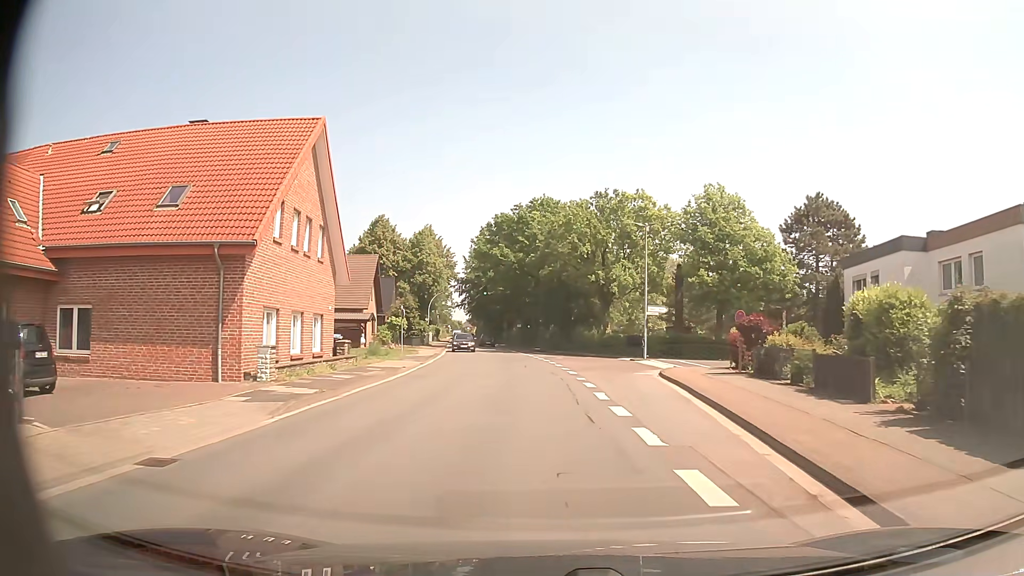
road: tertiary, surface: asphalt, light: Day
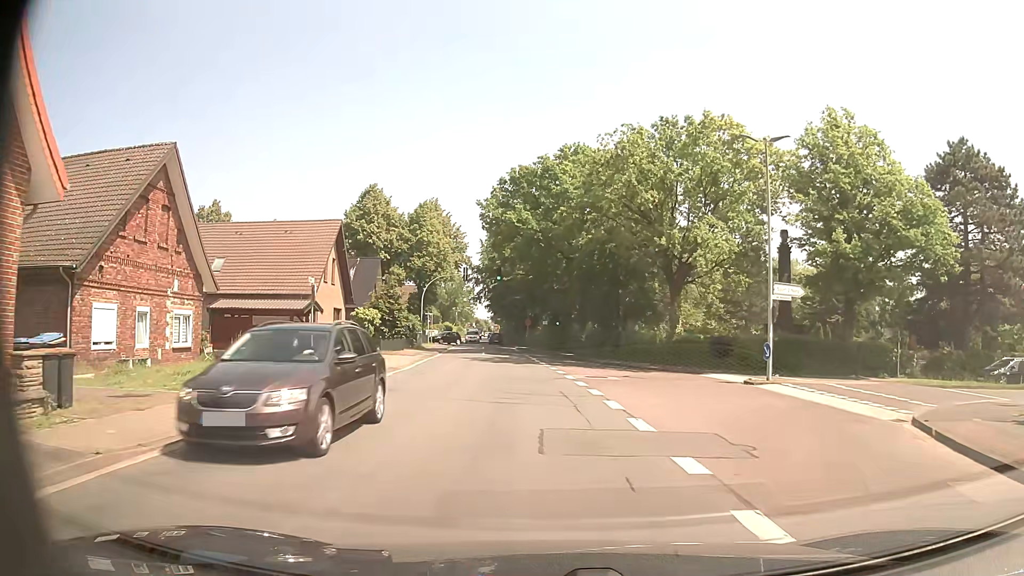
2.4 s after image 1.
(-0.4, +19.7) m; -2°
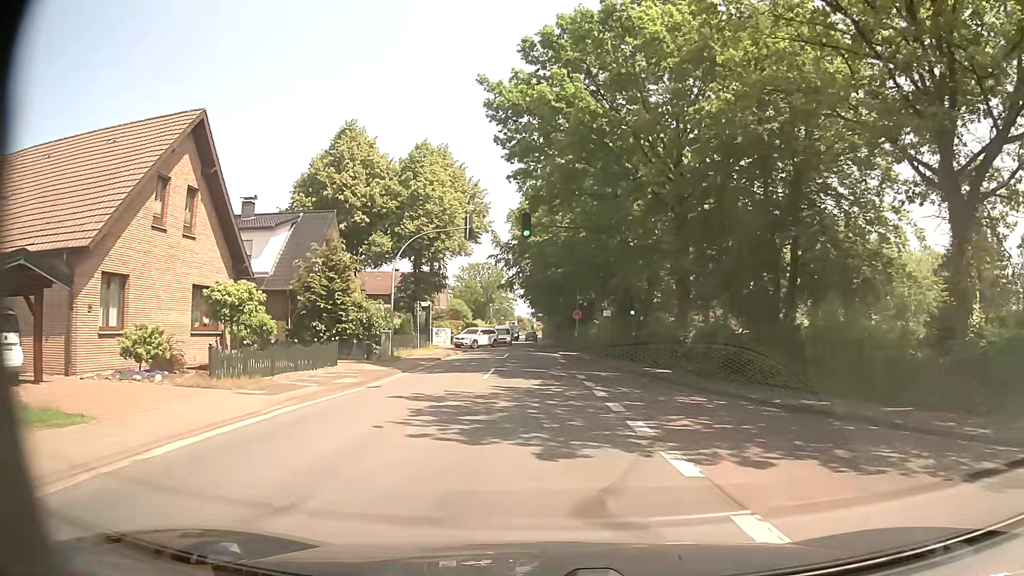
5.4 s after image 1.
(-1.0, +24.0) m; -4°
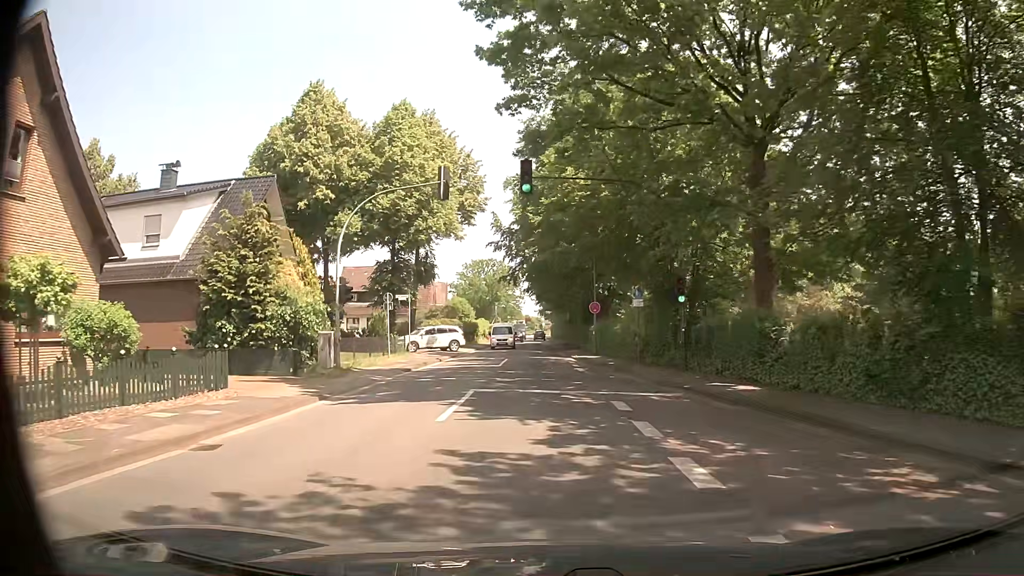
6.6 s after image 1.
(-0.1, +9.7) m; -1°
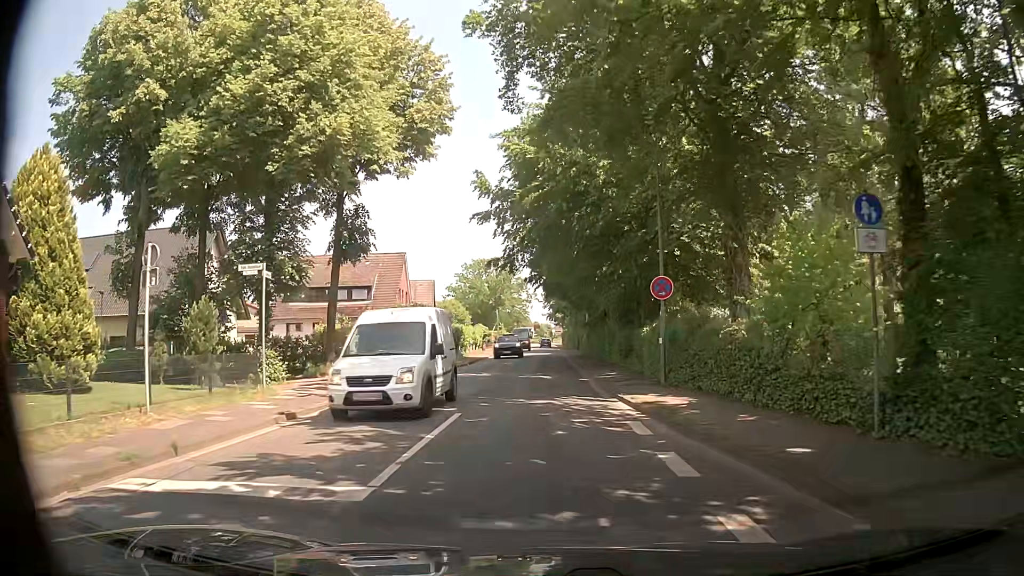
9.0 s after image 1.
(-0.1, +19.8) m; +1°
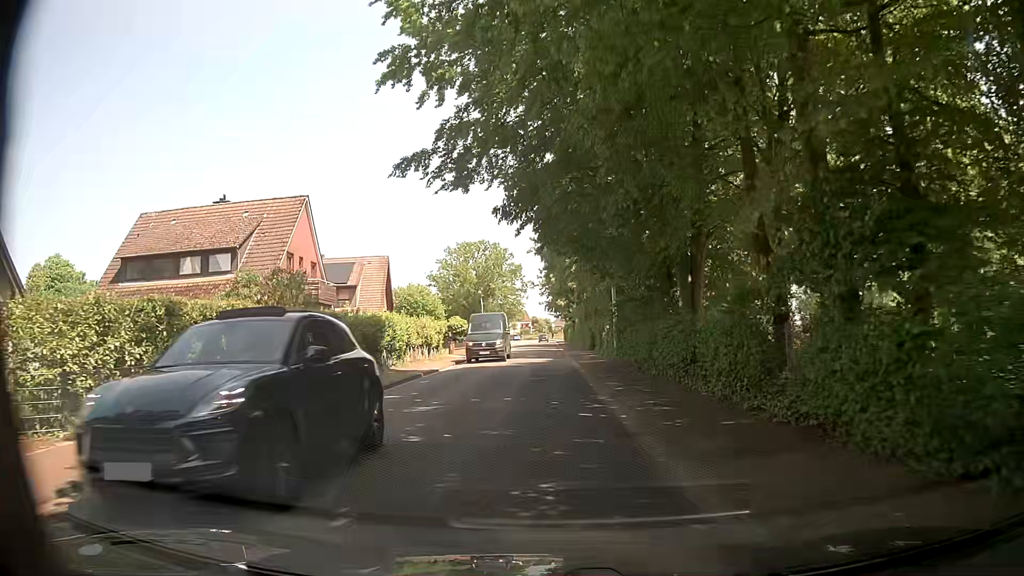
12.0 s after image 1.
(-0.5, +23.8) m; -1°
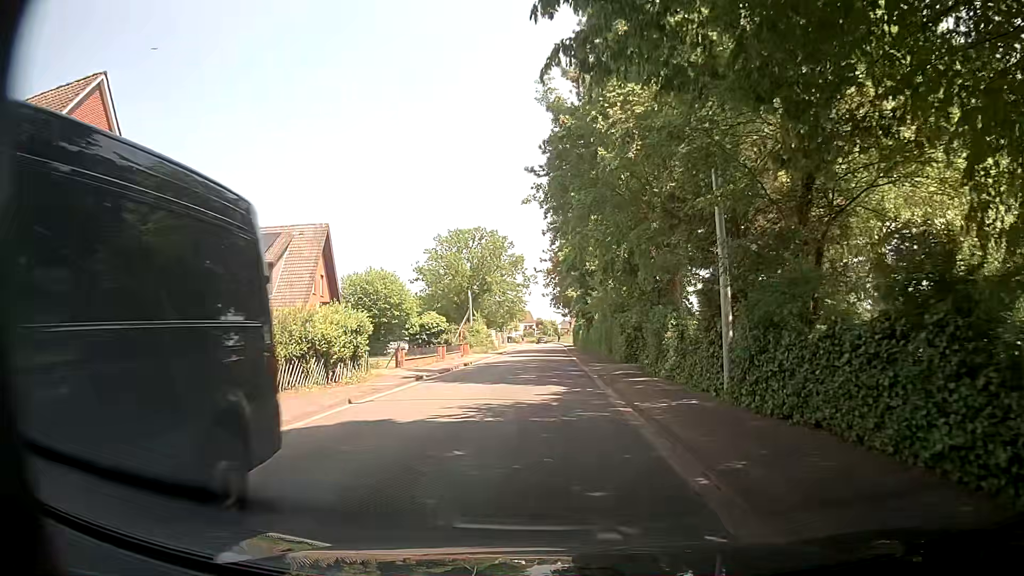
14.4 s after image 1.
(-0.1, +19.0) m; -1°
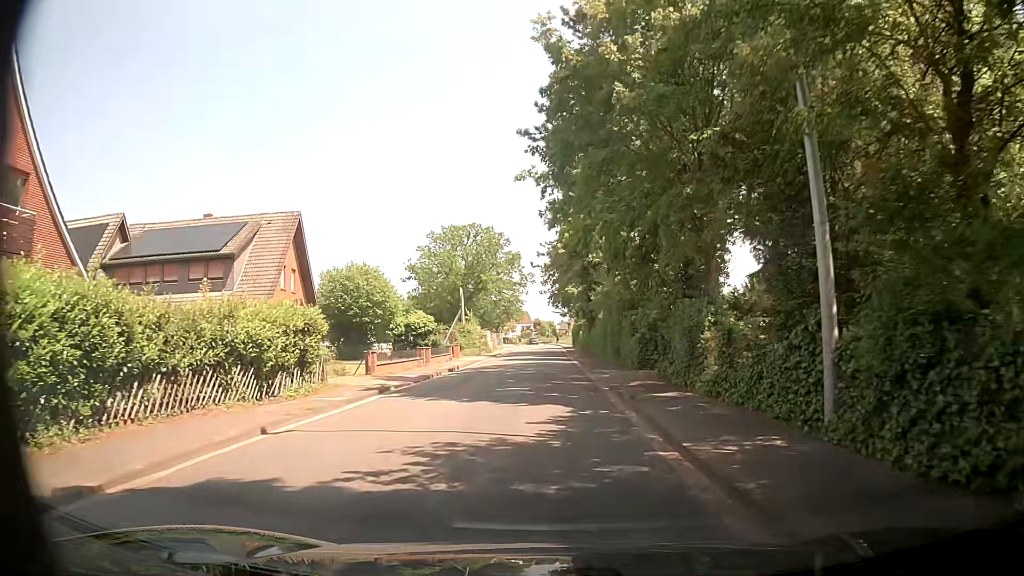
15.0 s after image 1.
(+0.1, +4.9) m; +1°
(0, +10) (0, +20) (0, +30) (-1, +40) (-1, +50) (-1, +60) (-1, +70) (-1, +80) (-1, +90) (-2, +100) m
